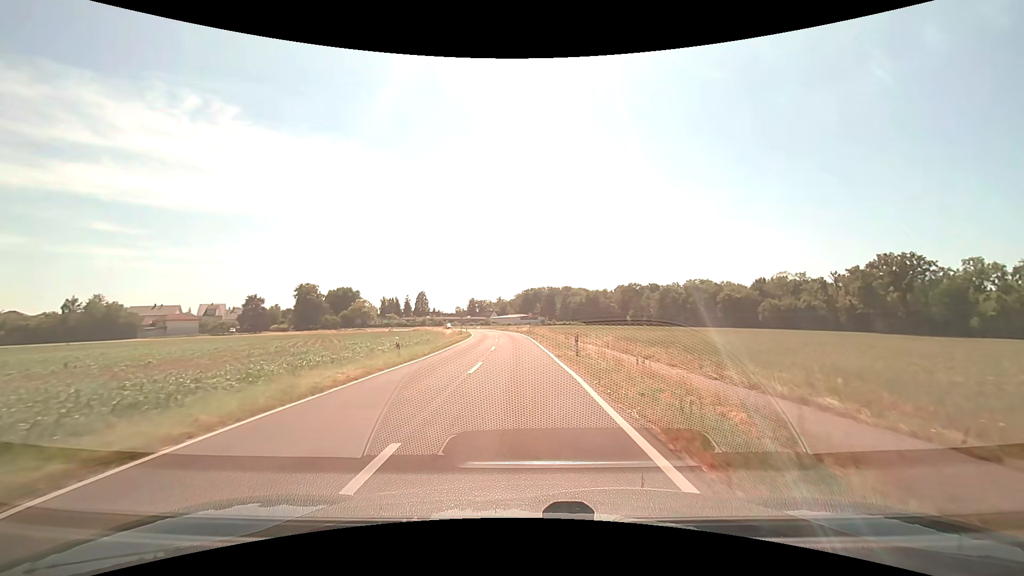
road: tertiary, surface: asphalt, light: Day
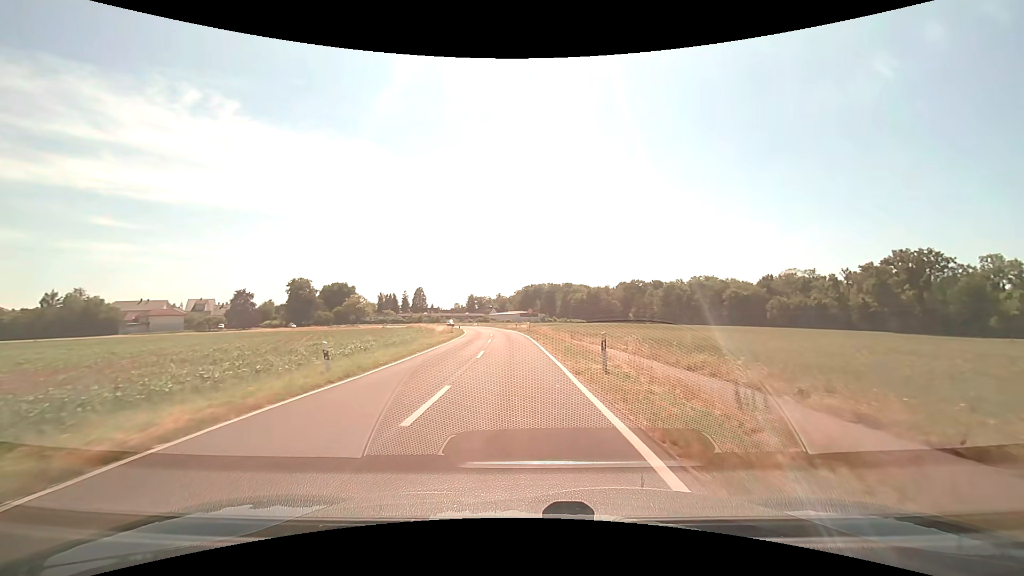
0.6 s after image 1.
(0.0, +7.2) m; 0°
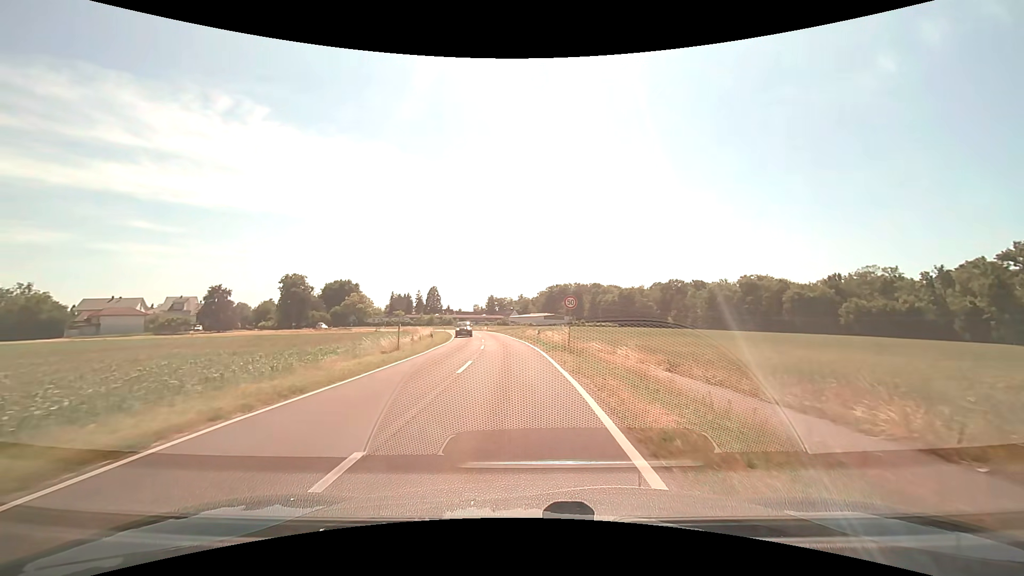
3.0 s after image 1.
(-0.5, +29.3) m; -3°
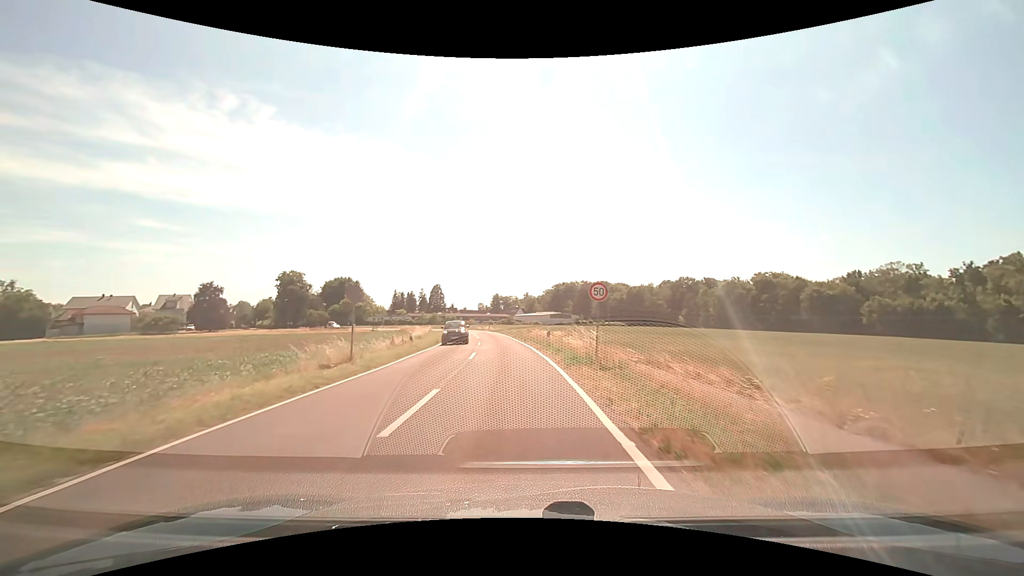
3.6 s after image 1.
(0.0, +7.4) m; 0°
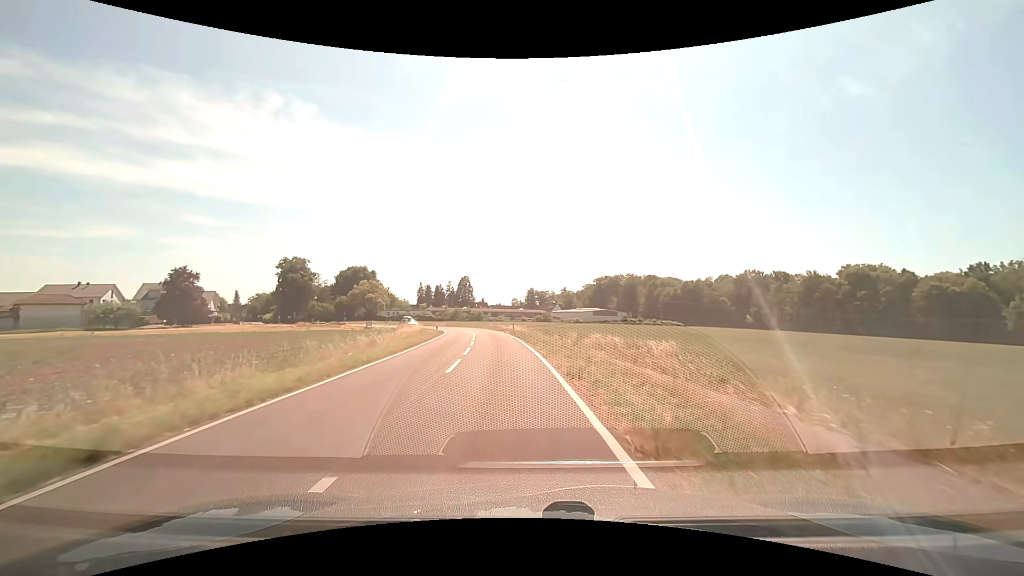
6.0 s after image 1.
(-1.2, +29.6) m; -4°
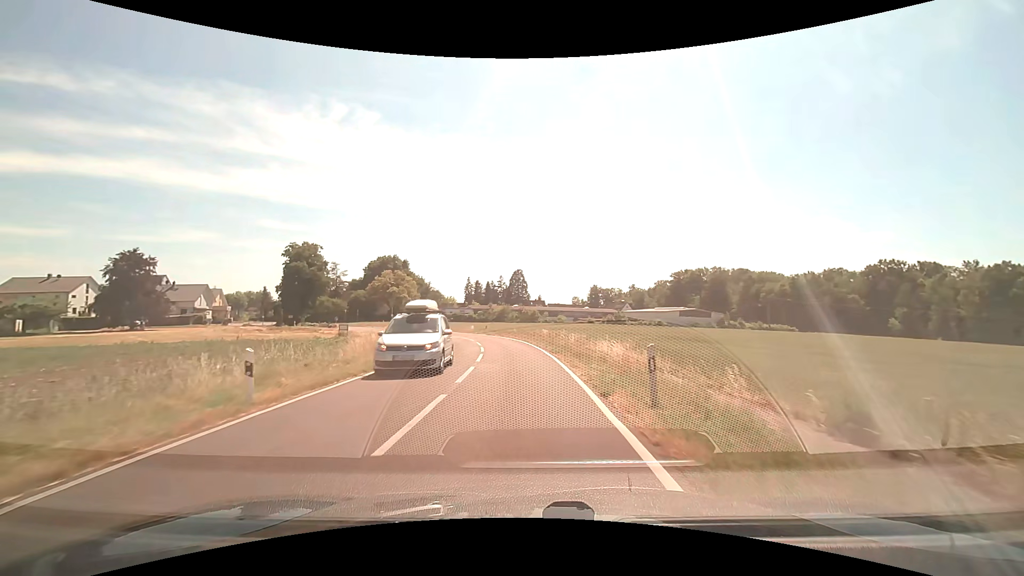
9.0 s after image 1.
(-2.3, +37.4) m; -7°
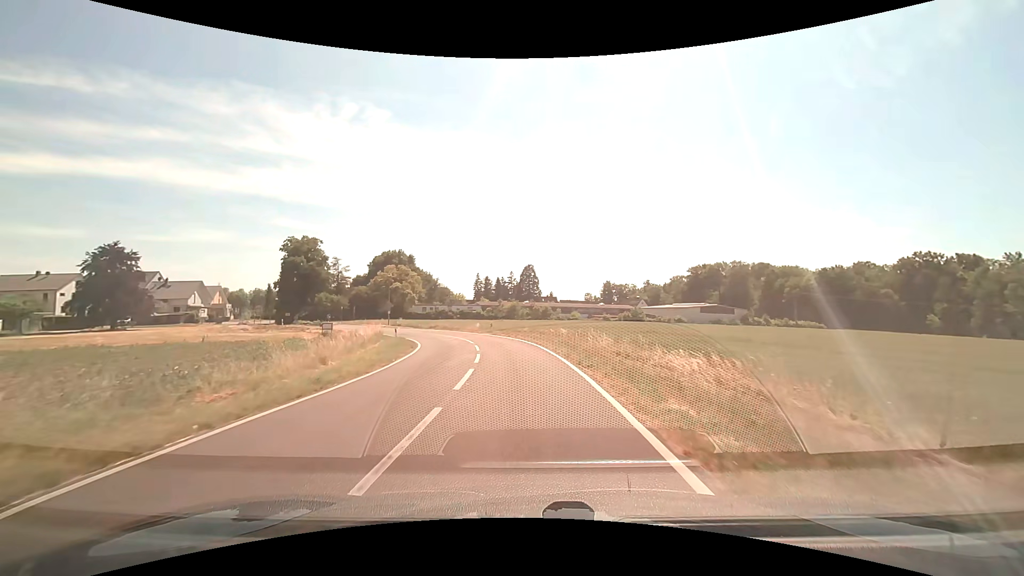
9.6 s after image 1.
(-0.1, +7.6) m; -1°
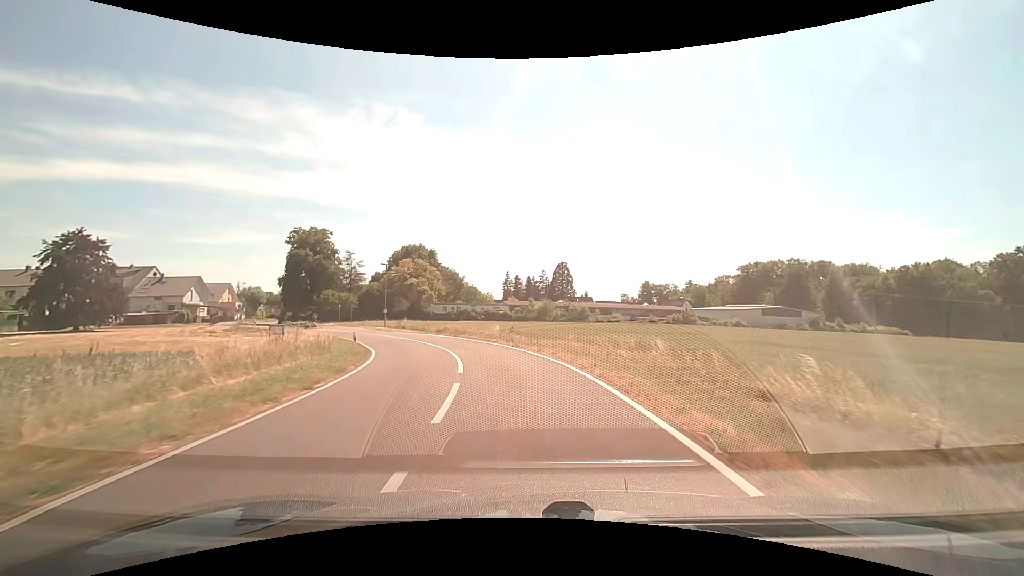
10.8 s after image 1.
(-0.5, +15.2) m; -4°
(0, +10) (-1, +20) (-4, +30) (-8, +39) (-14, +47) (-19, +55) (-25, +64) (-31, +72) (-38, +79) (-44, +87) m
